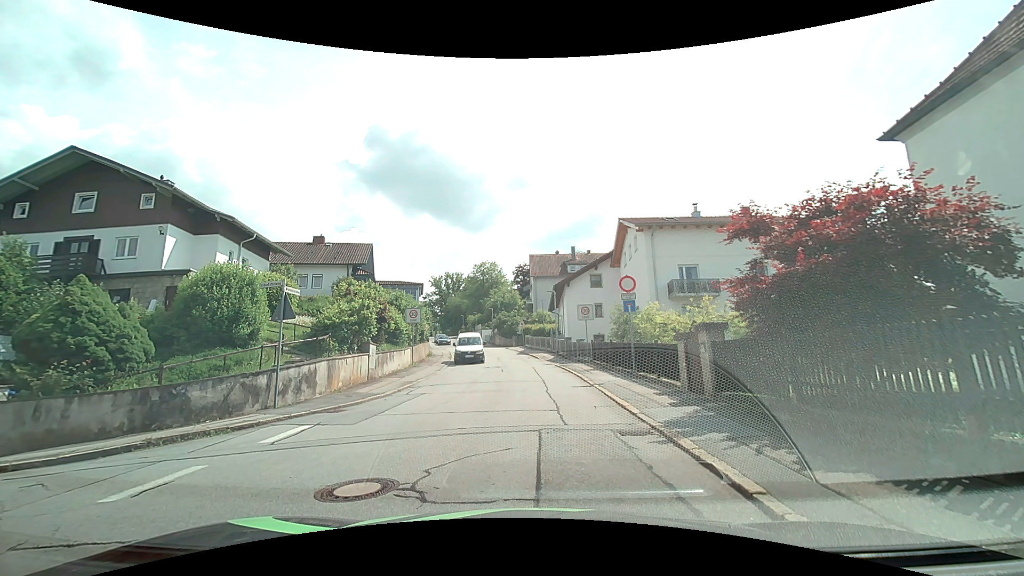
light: Day
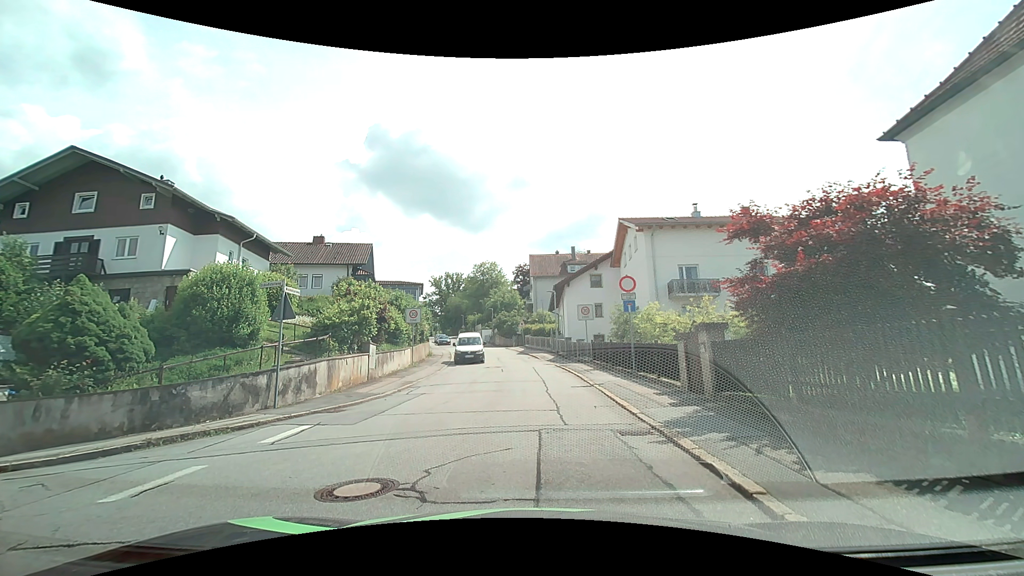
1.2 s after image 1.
(0.0, 0.0) m; 0°
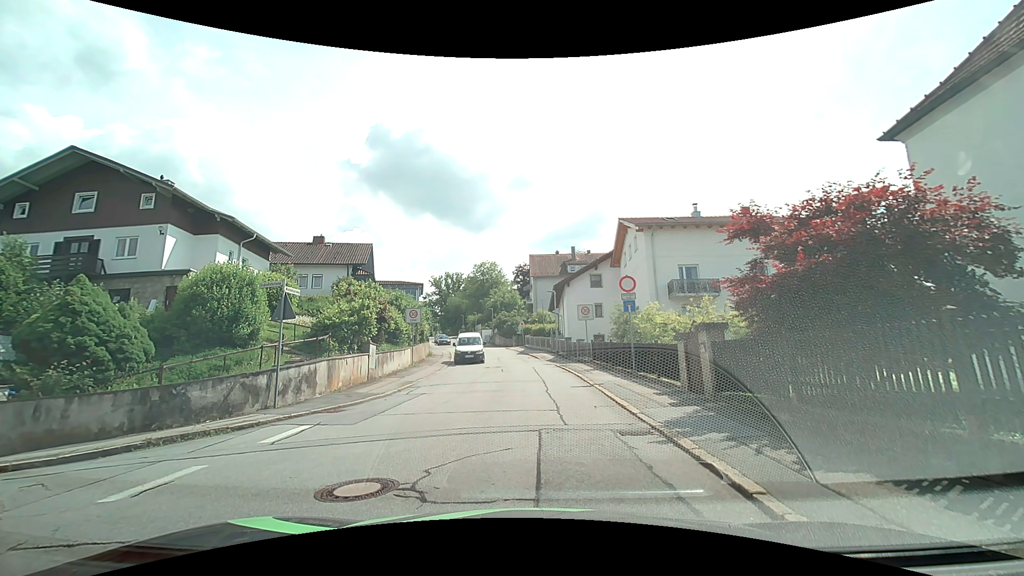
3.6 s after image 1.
(0.0, 0.0) m; 0°
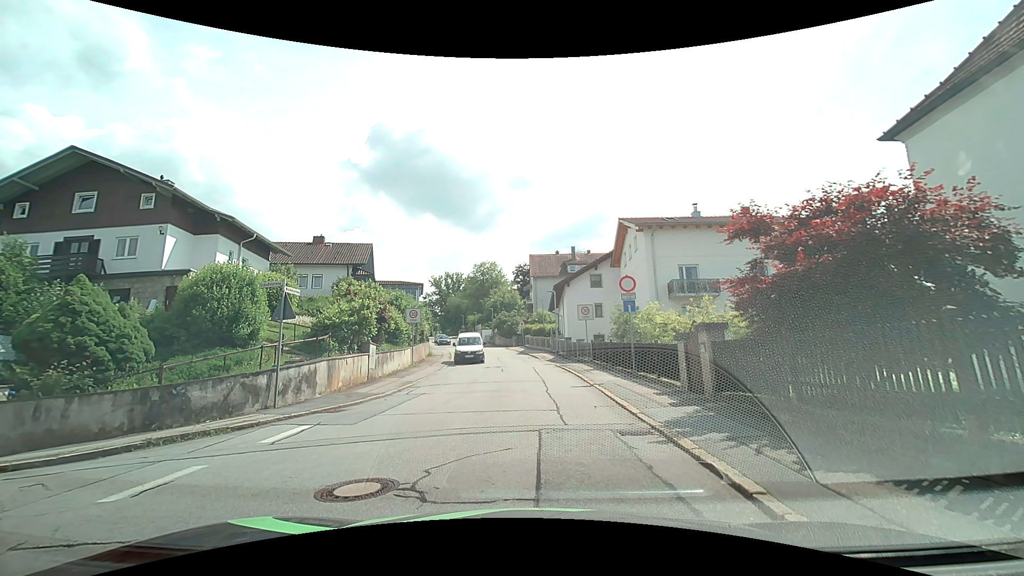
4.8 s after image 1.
(0.0, 0.0) m; 0°
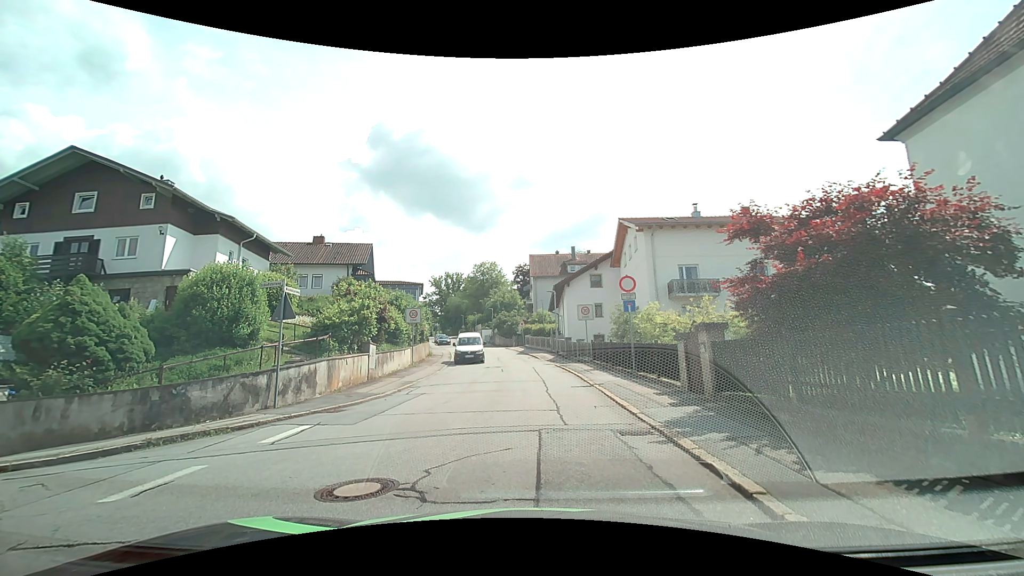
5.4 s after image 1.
(0.0, 0.0) m; 0°
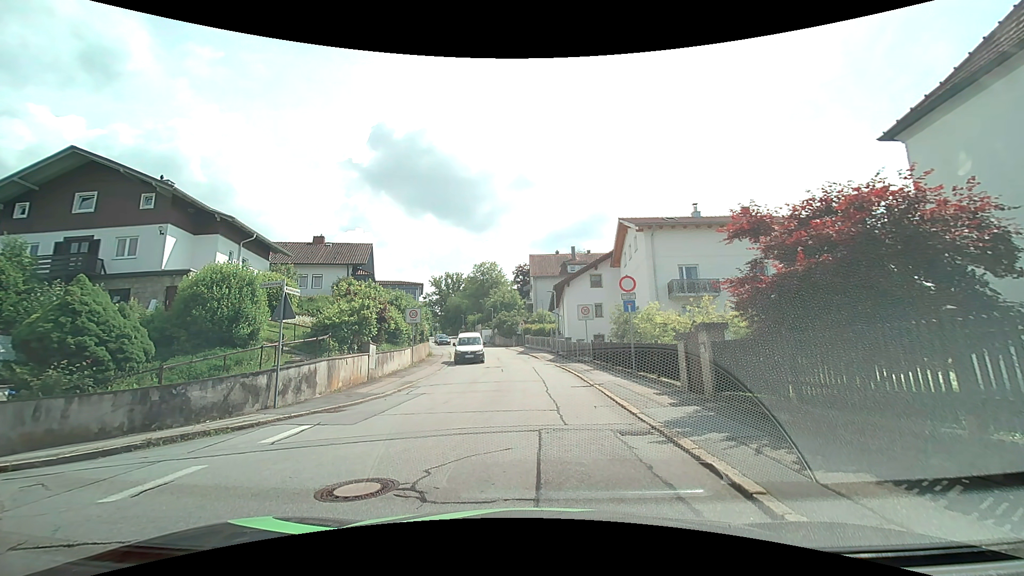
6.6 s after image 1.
(0.0, 0.0) m; 0°
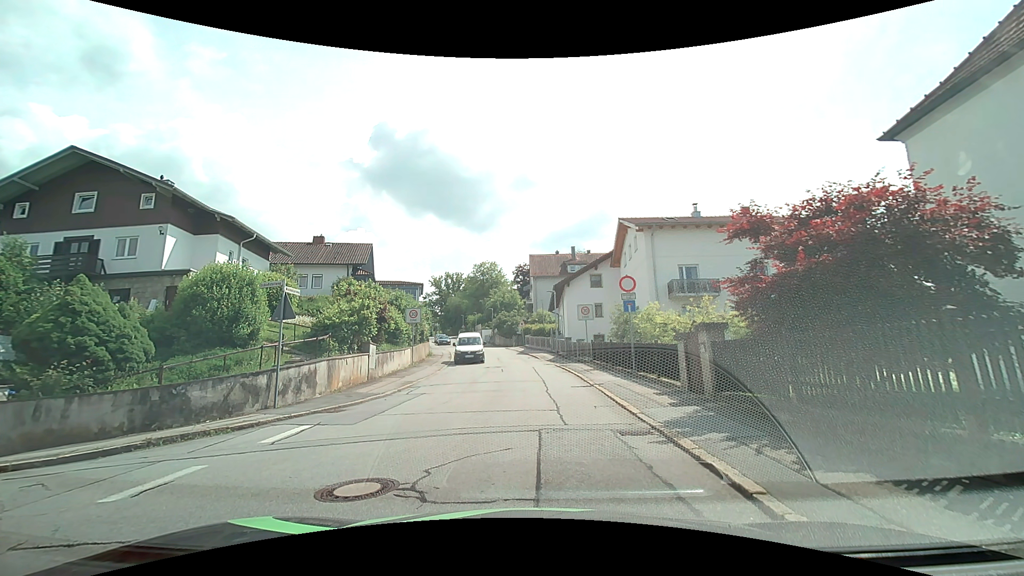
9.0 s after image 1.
(0.0, 0.0) m; 0°
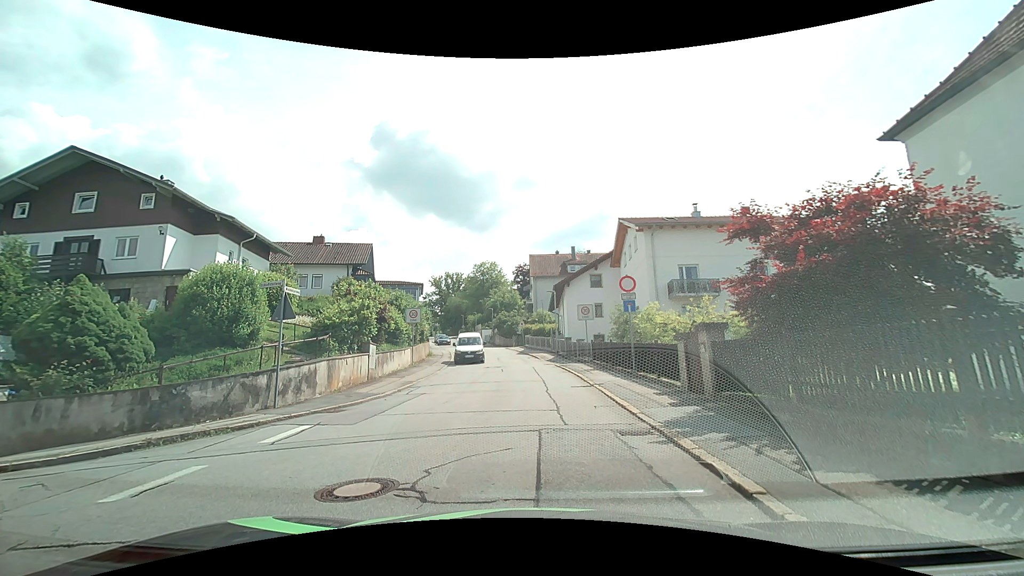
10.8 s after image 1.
(0.0, 0.0) m; 0°
